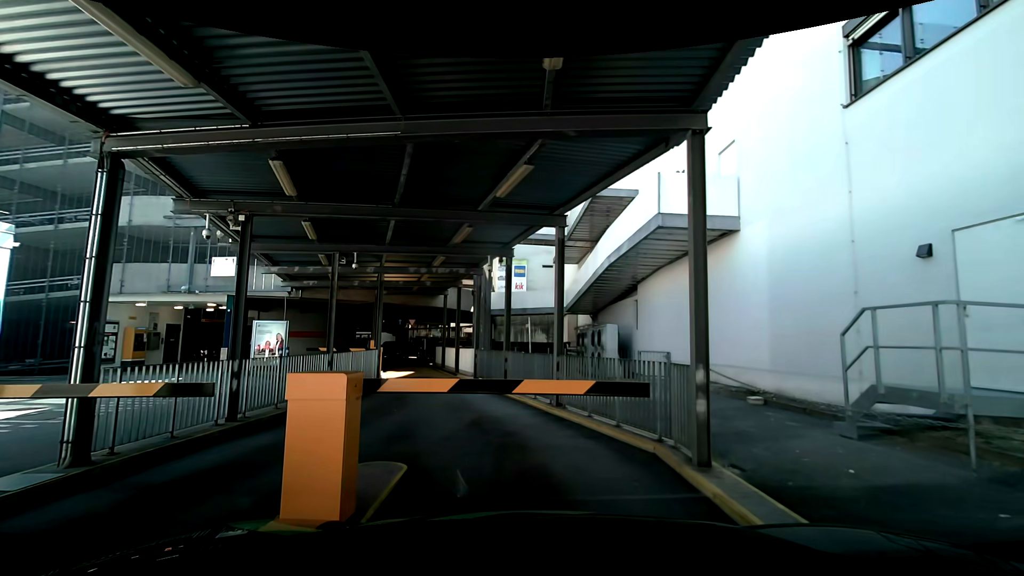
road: service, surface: asphalt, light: Day
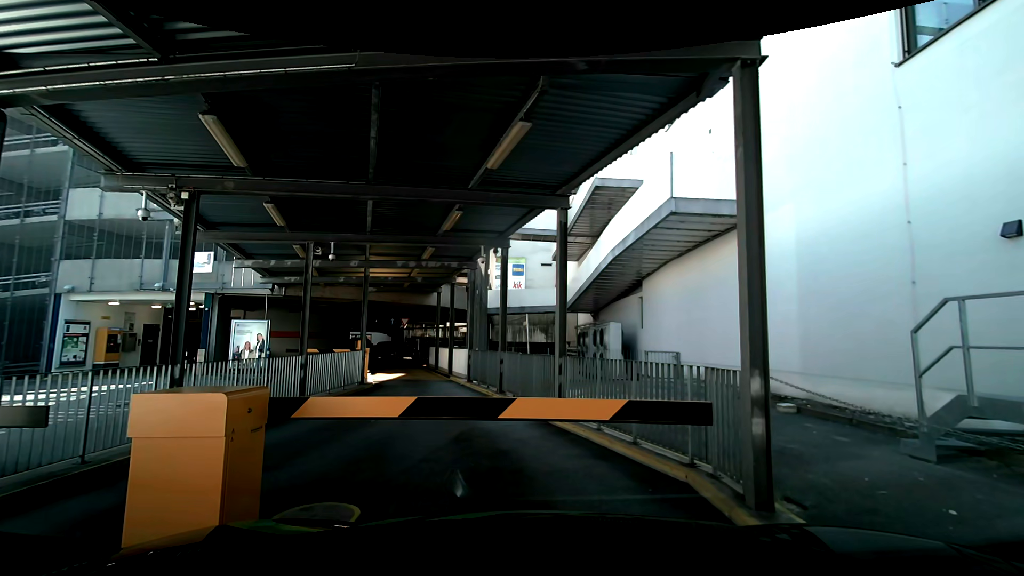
(0.0, +1.3) m; 0°
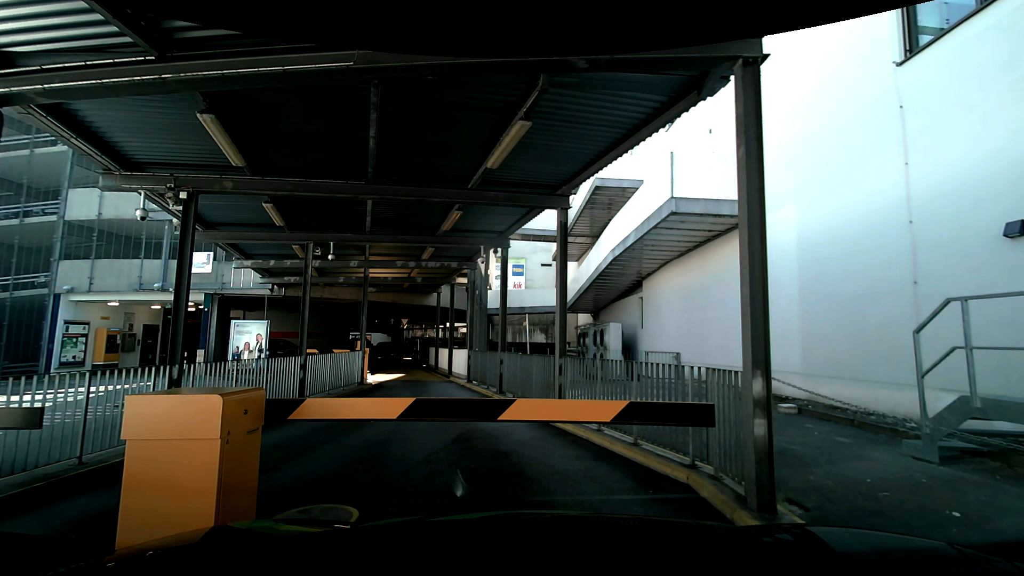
(0.0, +0.1) m; 0°
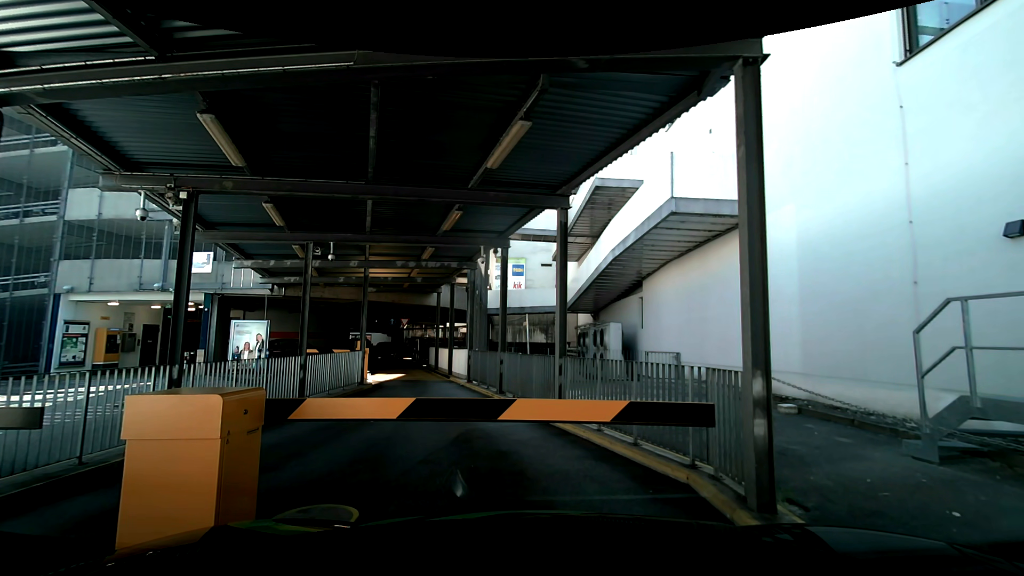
(0.0, 0.0) m; 0°
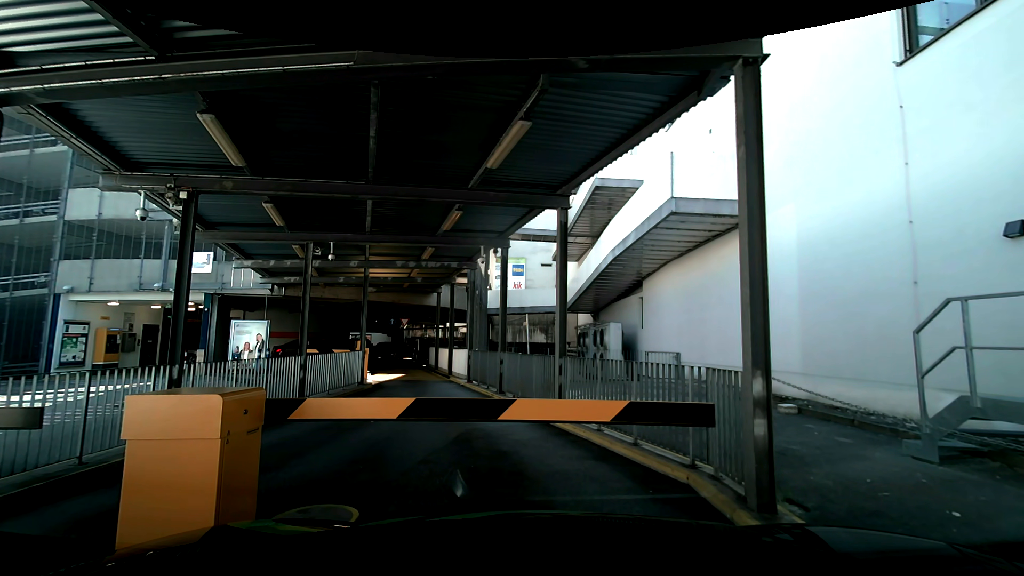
(0.0, 0.0) m; 0°
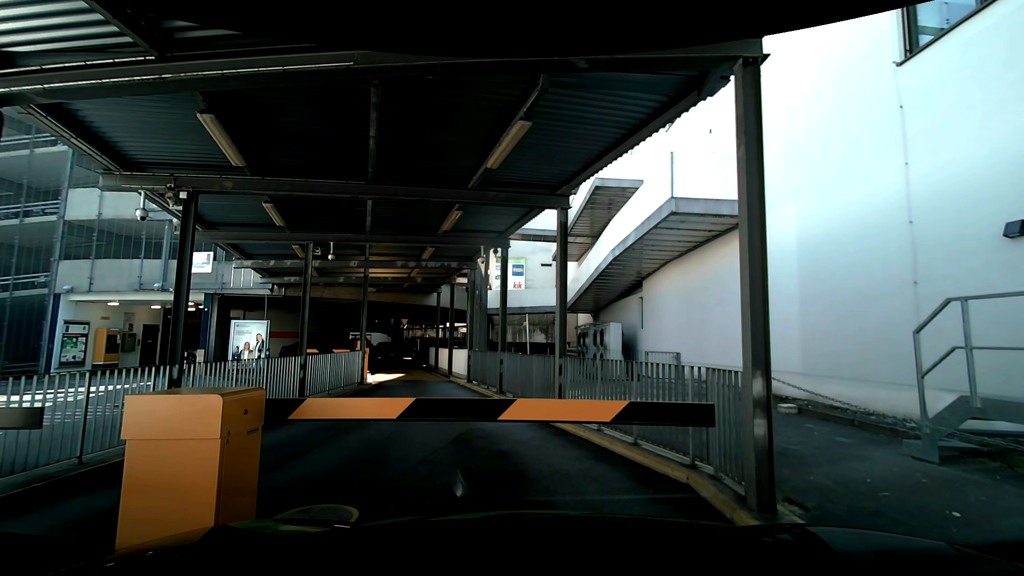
(0.0, 0.0) m; 0°
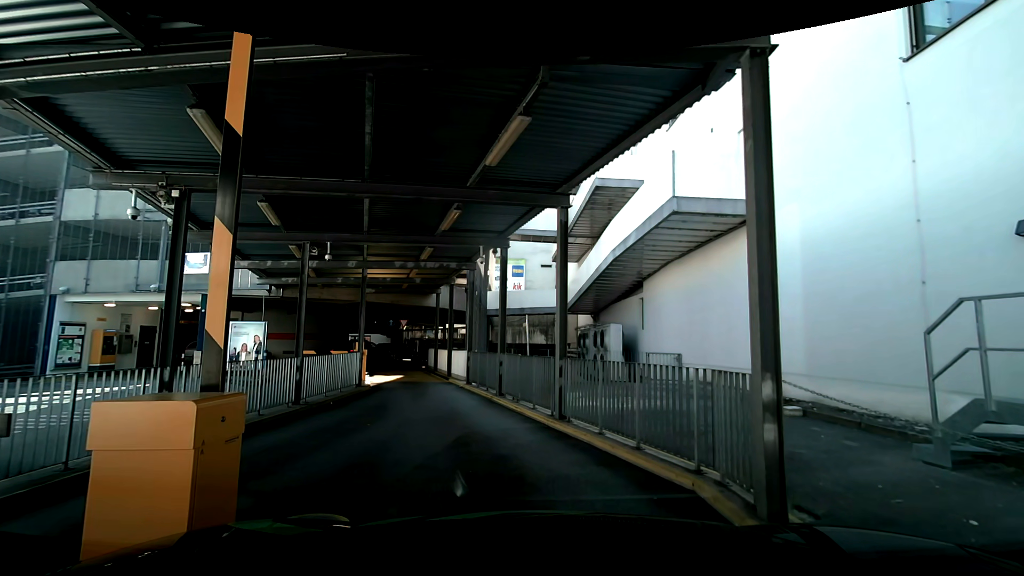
(0.0, +0.1) m; 0°
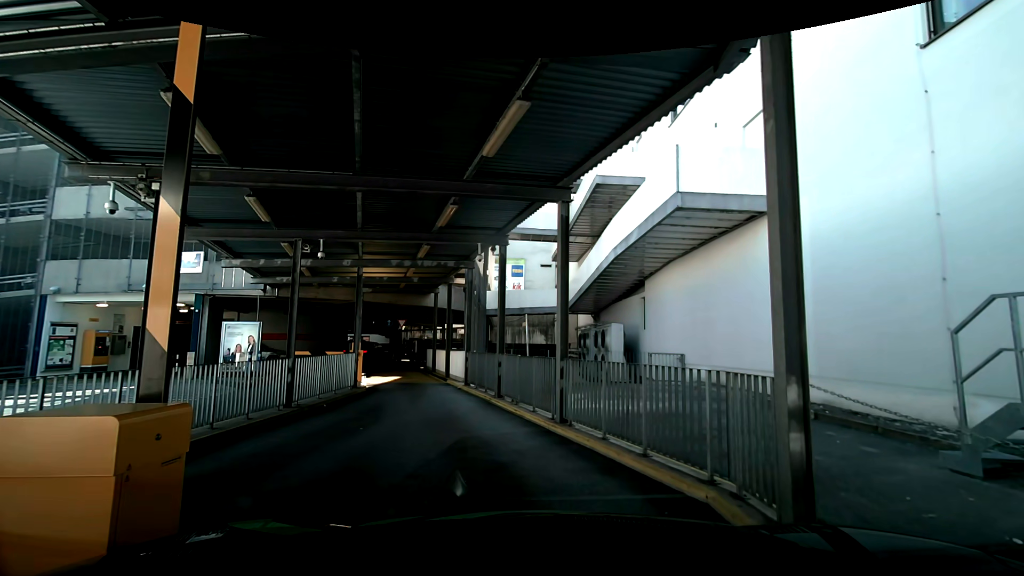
(0.0, +0.4) m; 0°
